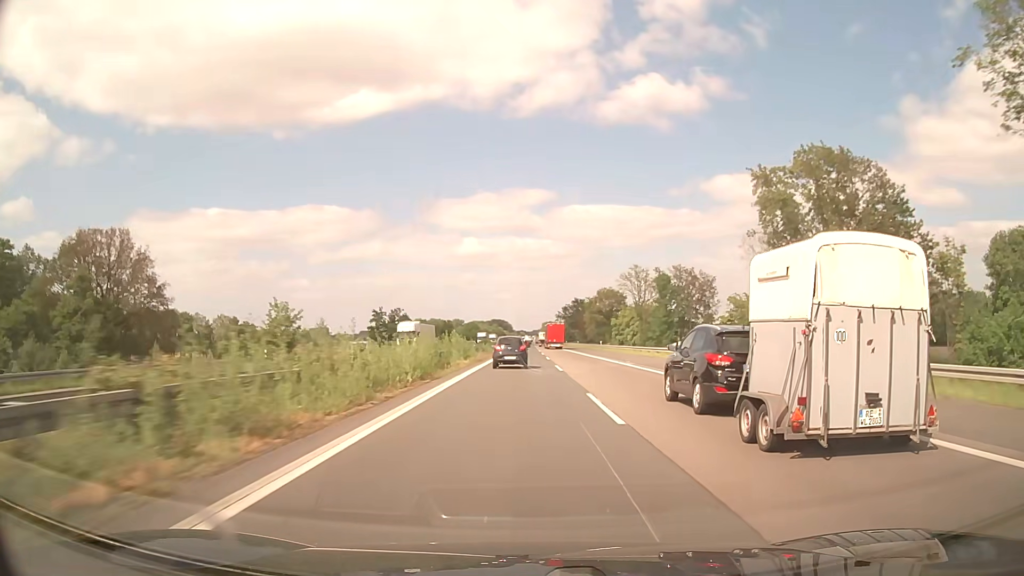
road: motorway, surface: asphalt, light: Day
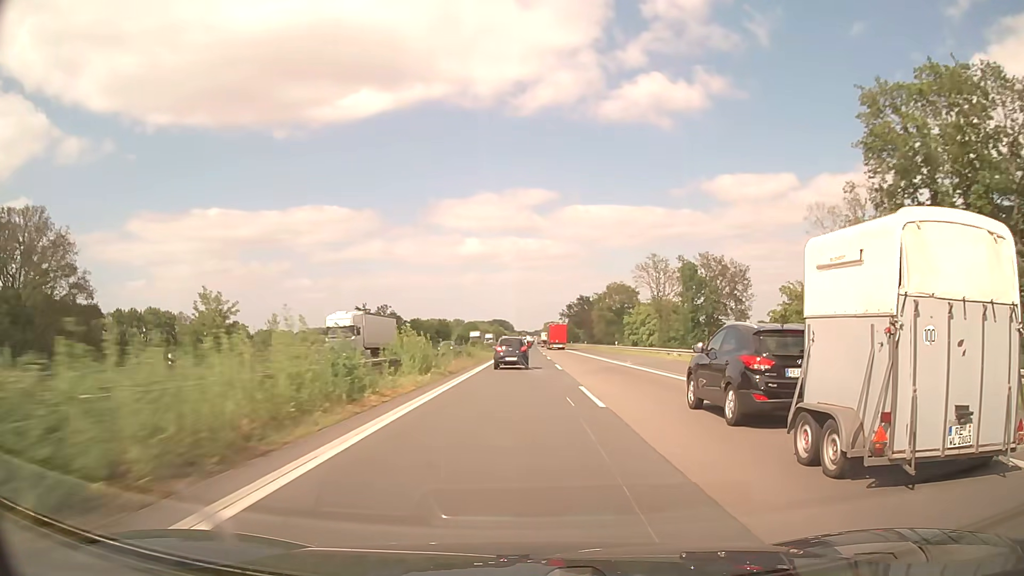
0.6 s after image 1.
(0.0, +16.0) m; 0°
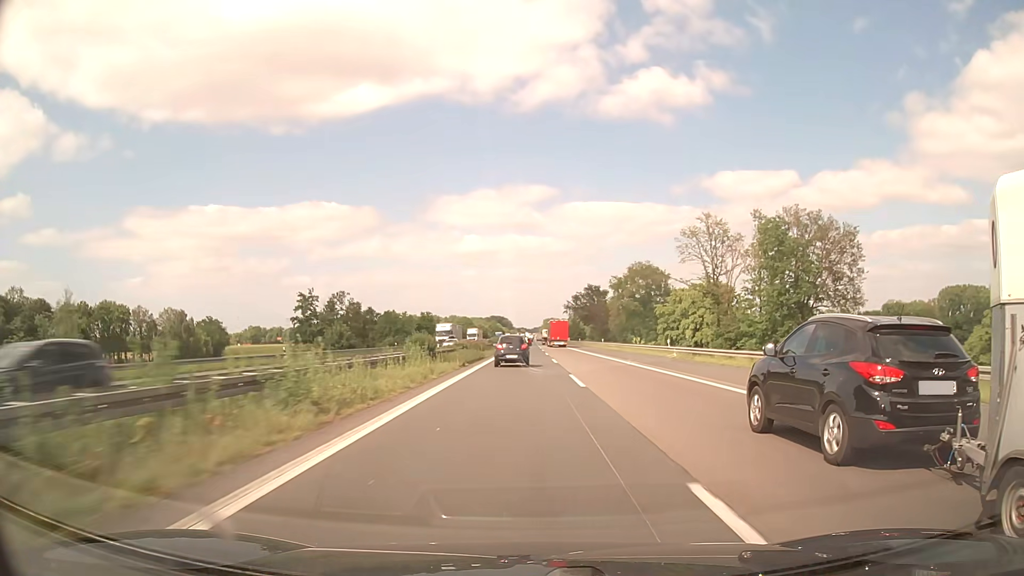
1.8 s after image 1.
(0.0, +32.3) m; 0°
